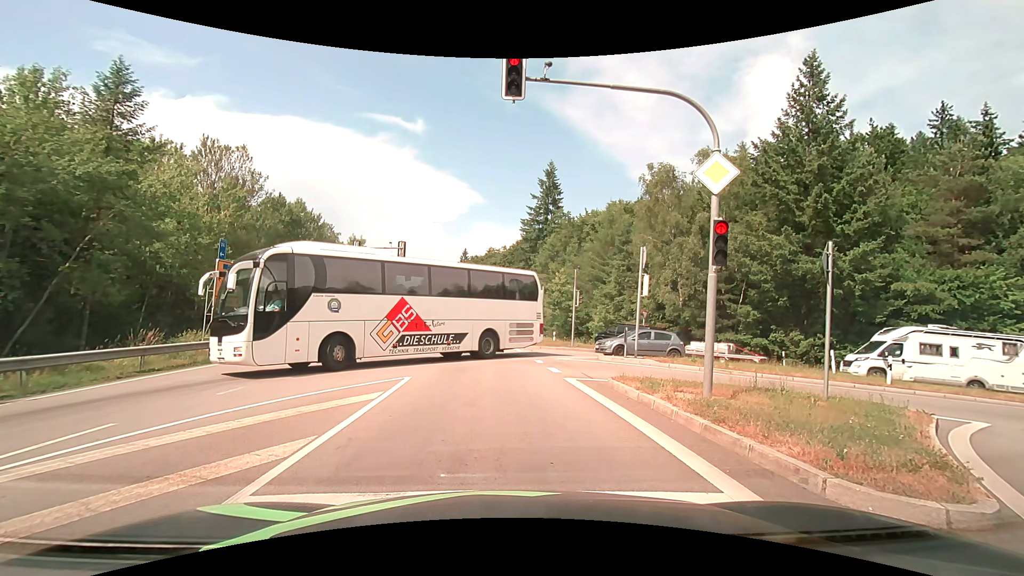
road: secondary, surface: asphalt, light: Day
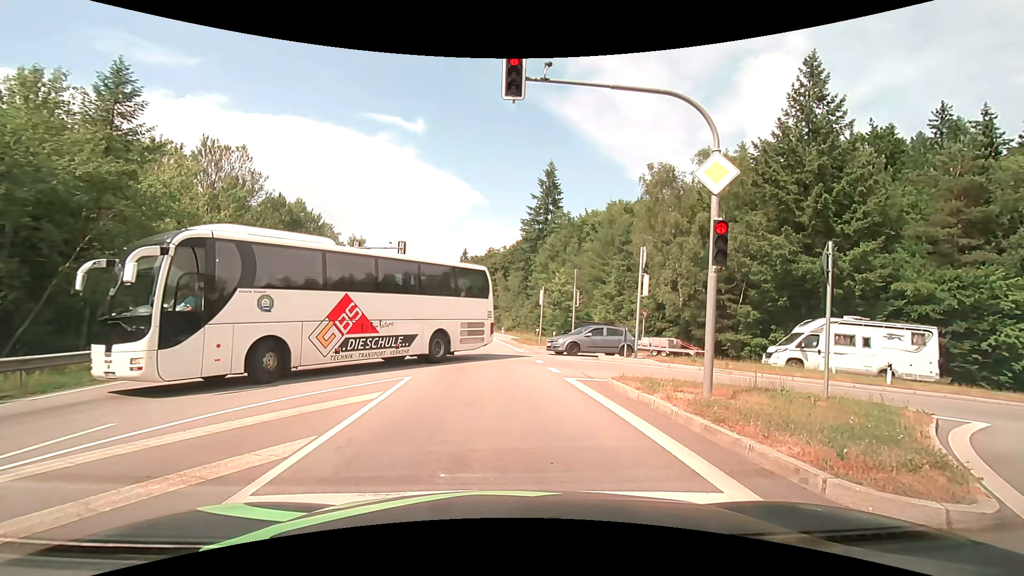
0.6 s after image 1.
(0.0, 0.0) m; 0°
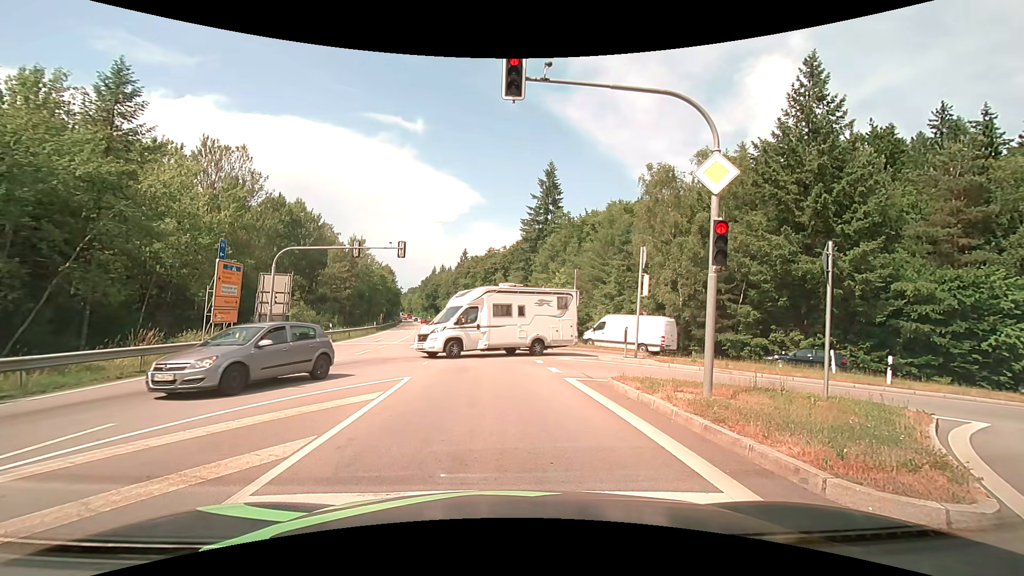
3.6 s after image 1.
(0.0, 0.0) m; 0°
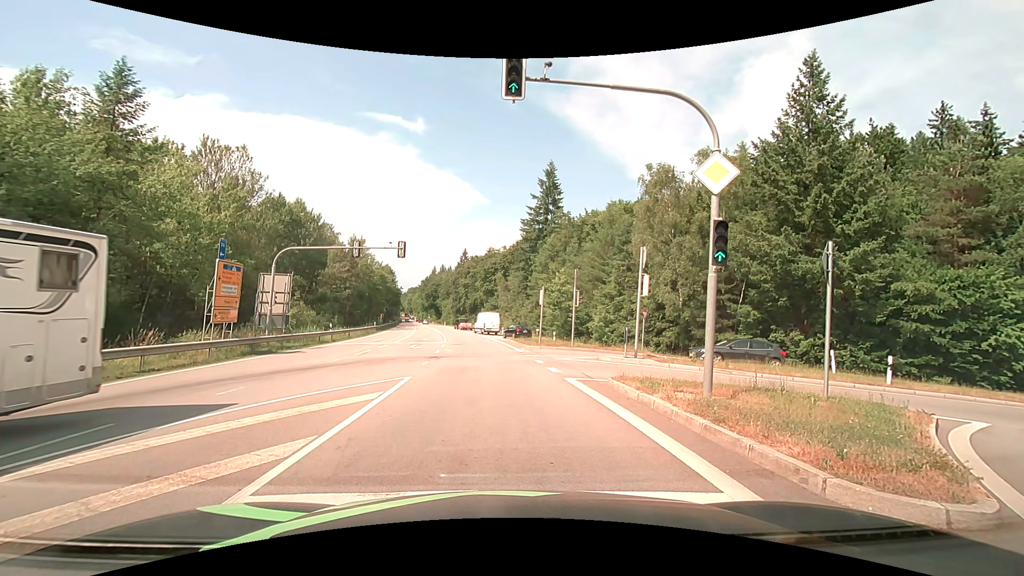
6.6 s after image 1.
(0.0, 0.0) m; 0°
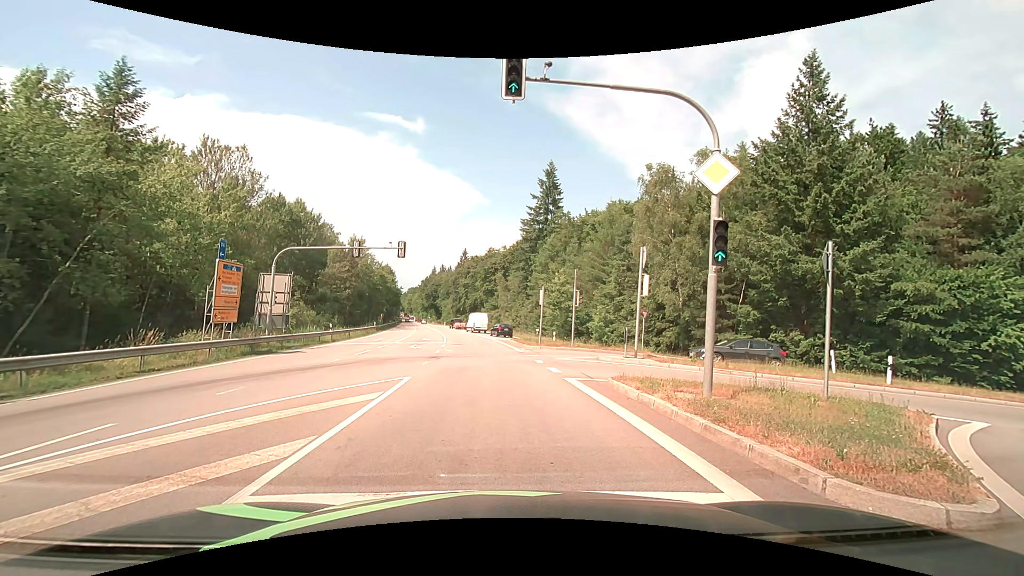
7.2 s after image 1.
(0.0, 0.0) m; 0°
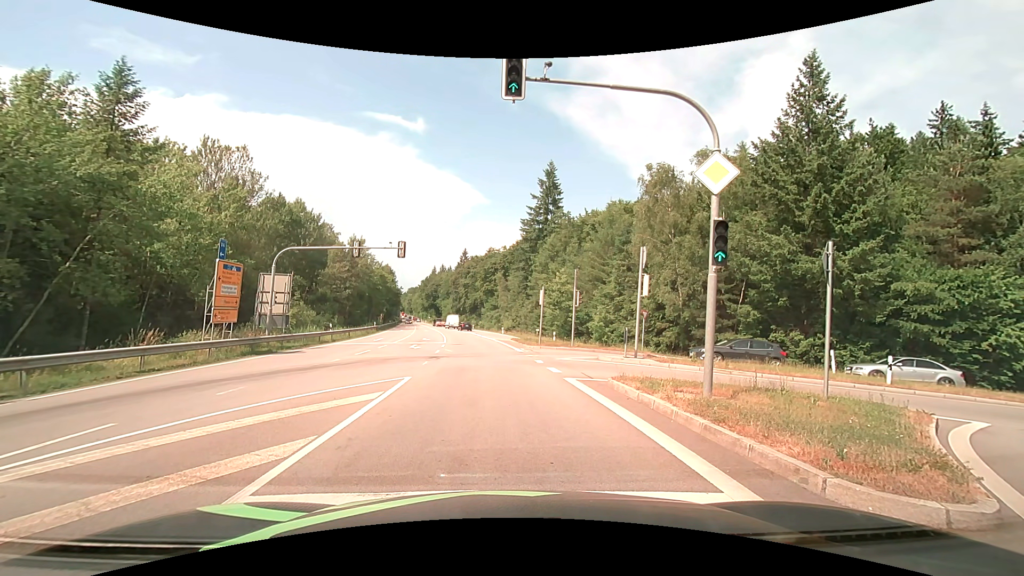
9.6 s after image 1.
(0.0, 0.0) m; 0°
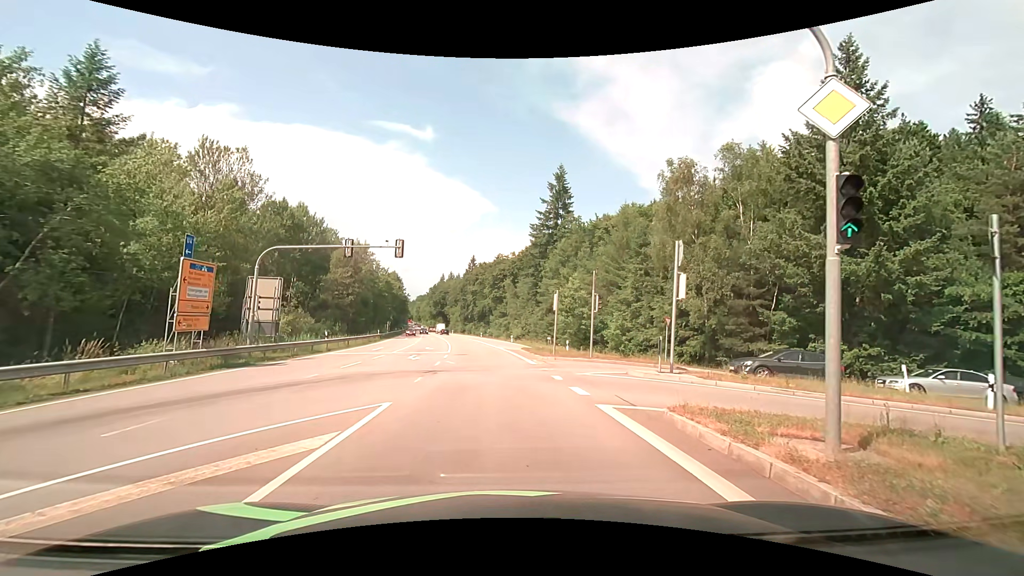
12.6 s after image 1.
(+0.1, +3.6) m; +1°
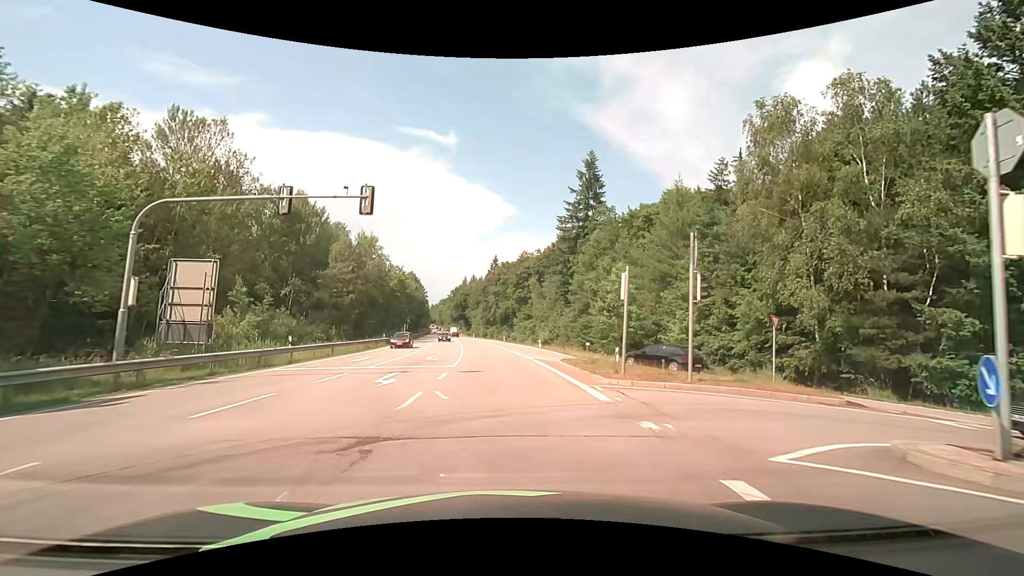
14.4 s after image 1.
(-0.4, +11.2) m; -3°
(0, +10) (-1, +20) (-1, +30) (-2, +40) (-3, +50) (-4, +60) (-5, +70) (-6, +80) (-7, +90) (-9, +100) m
